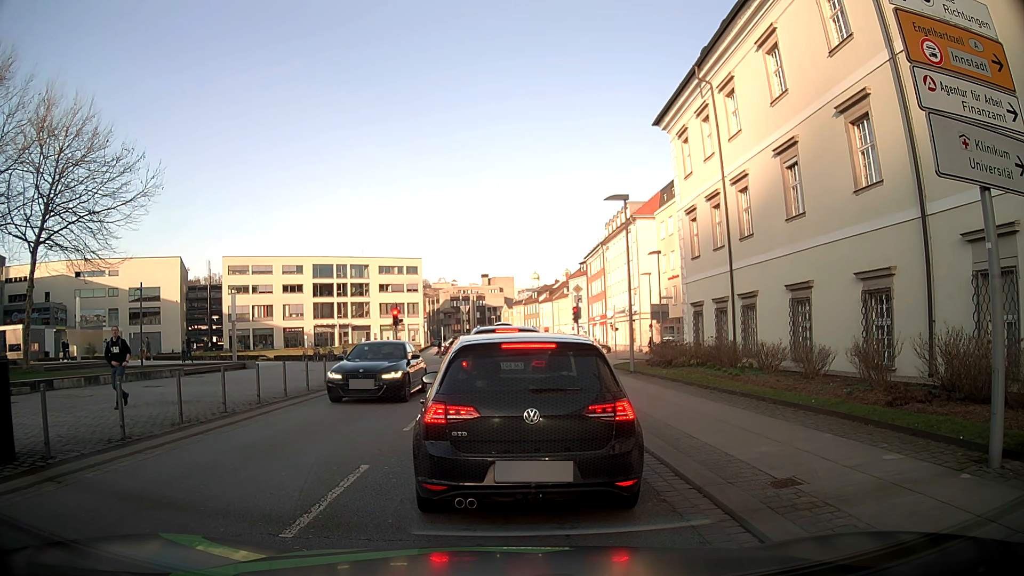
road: tertiary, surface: asphalt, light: Day
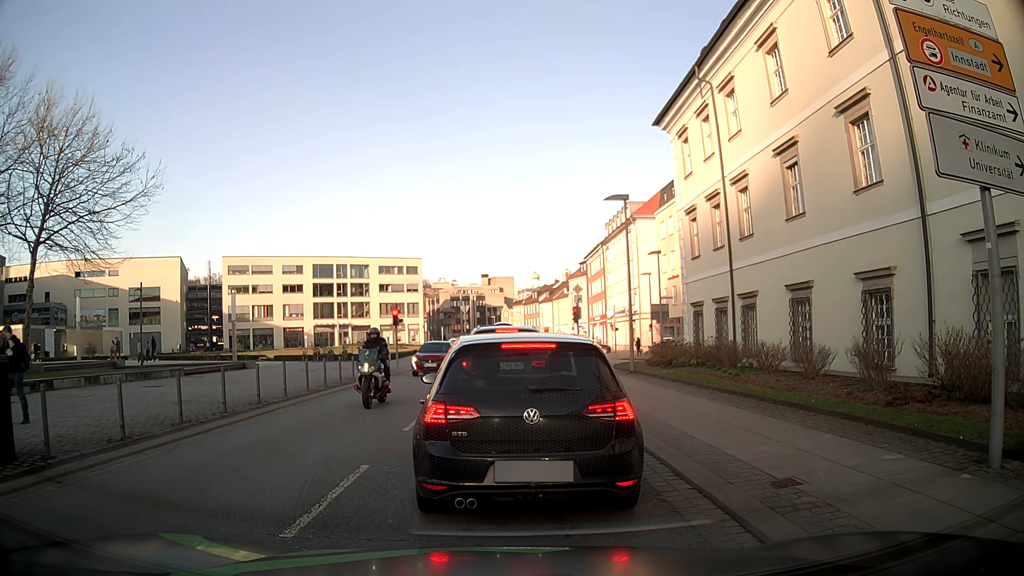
(0.0, 0.0) m; 0°
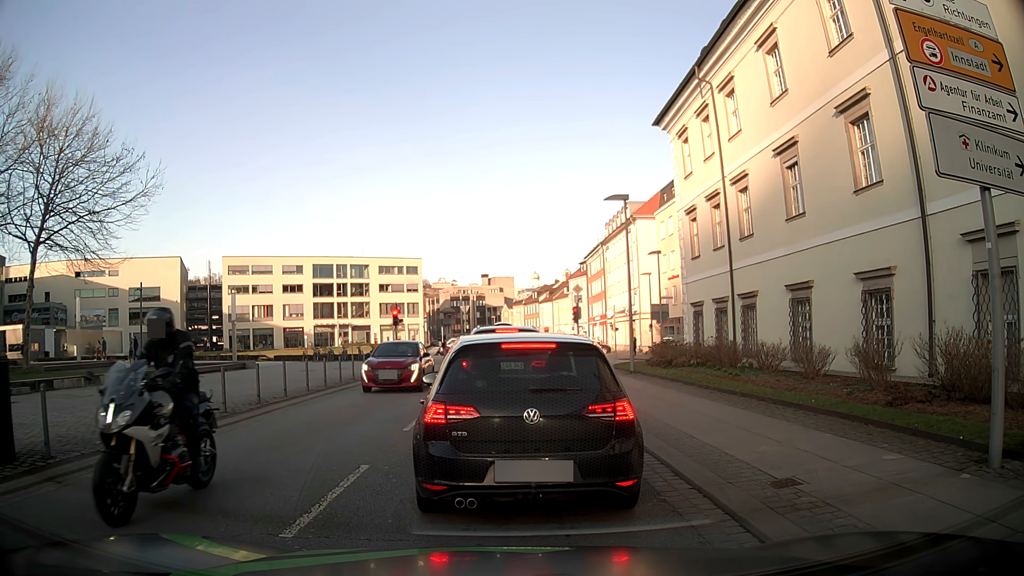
(0.0, 0.0) m; 0°
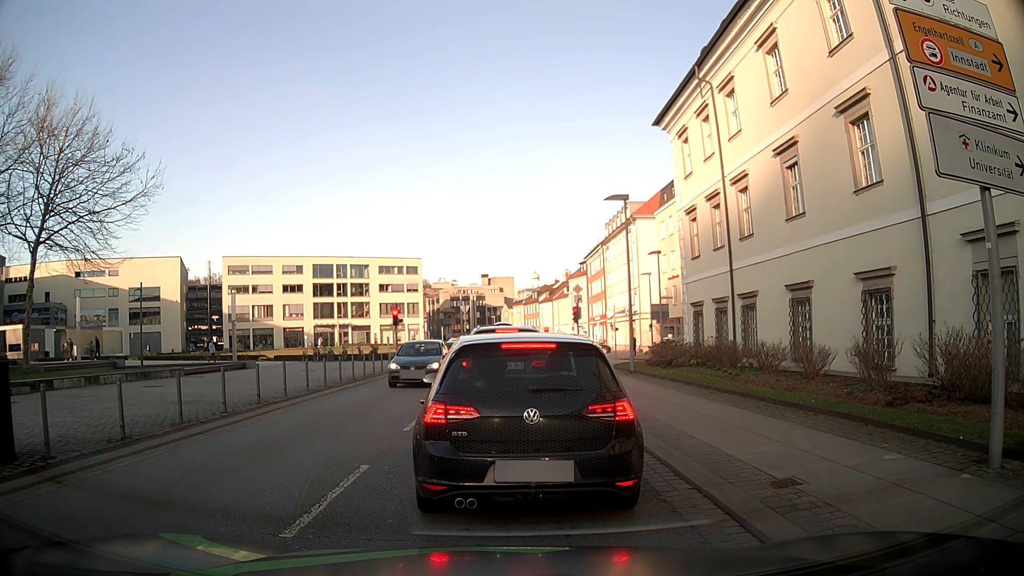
(0.0, 0.0) m; 0°
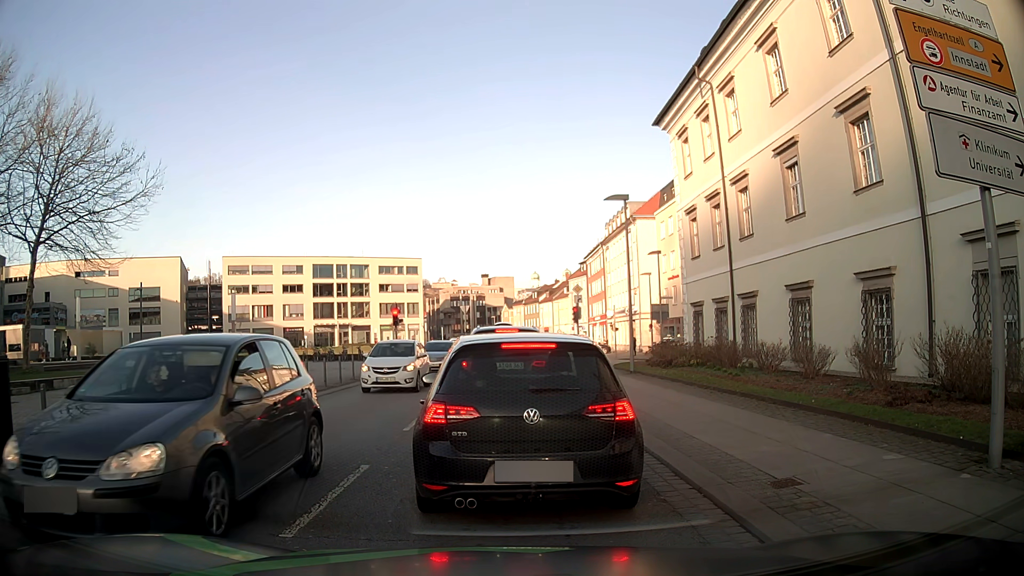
(0.0, 0.0) m; 0°
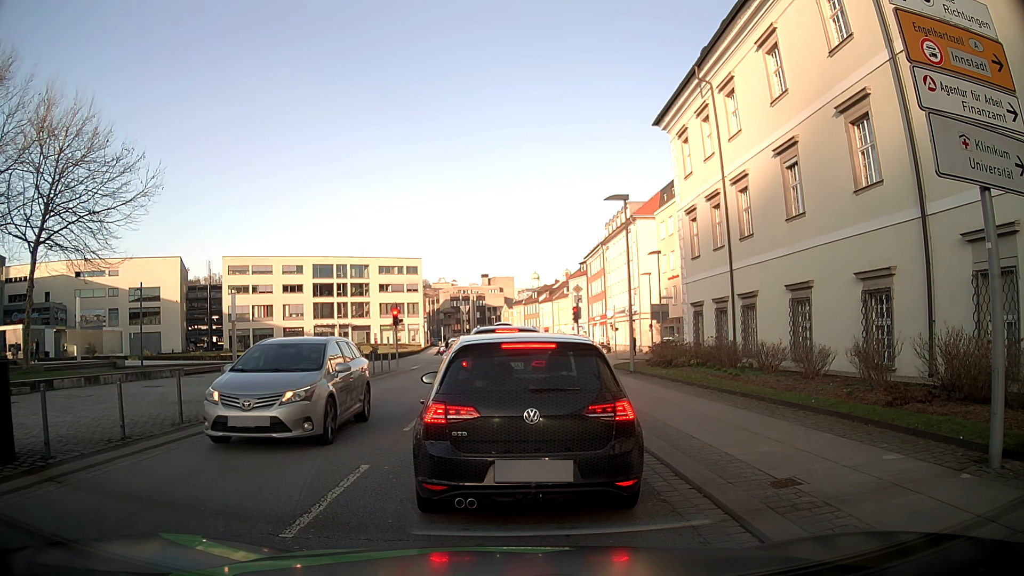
(0.0, 0.0) m; 0°
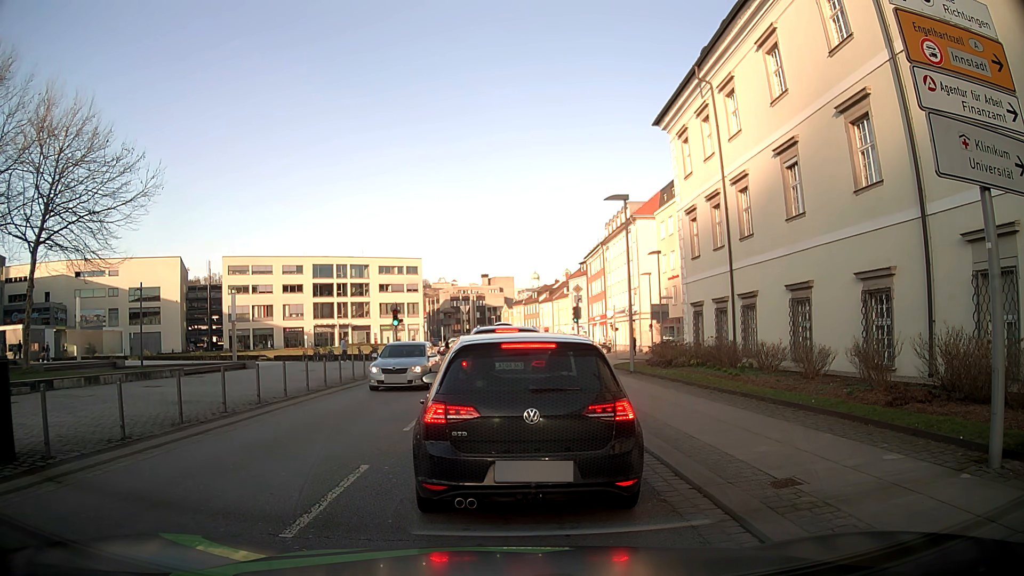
(0.0, 0.0) m; 0°
